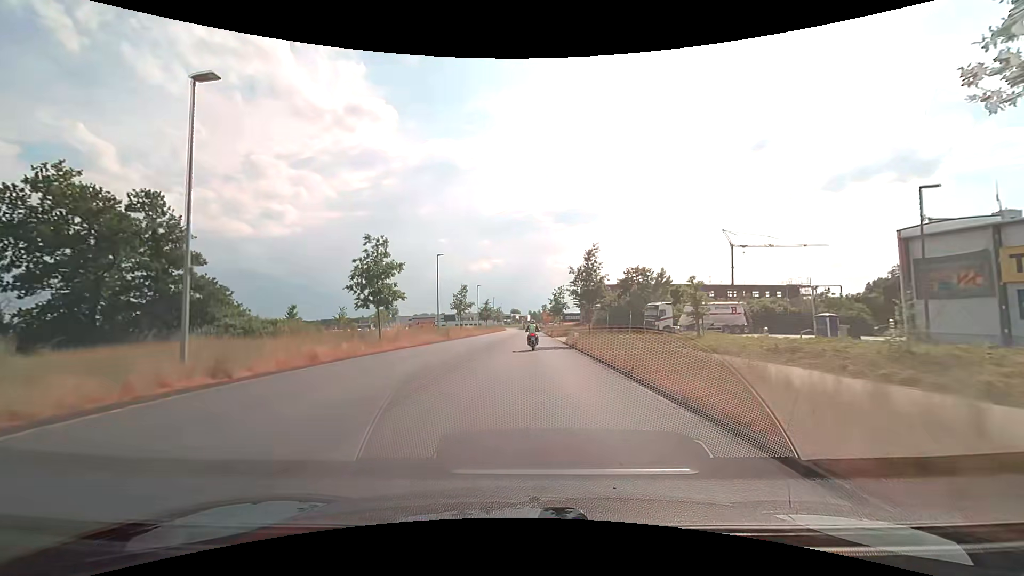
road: secondary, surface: asphalt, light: Day
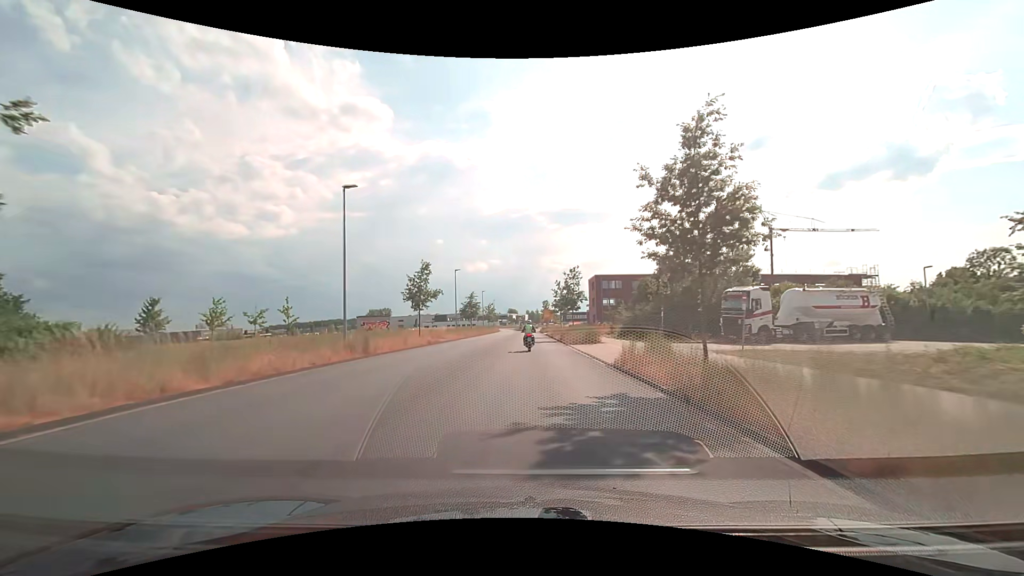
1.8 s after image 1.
(+0.2, +23.2) m; +1°
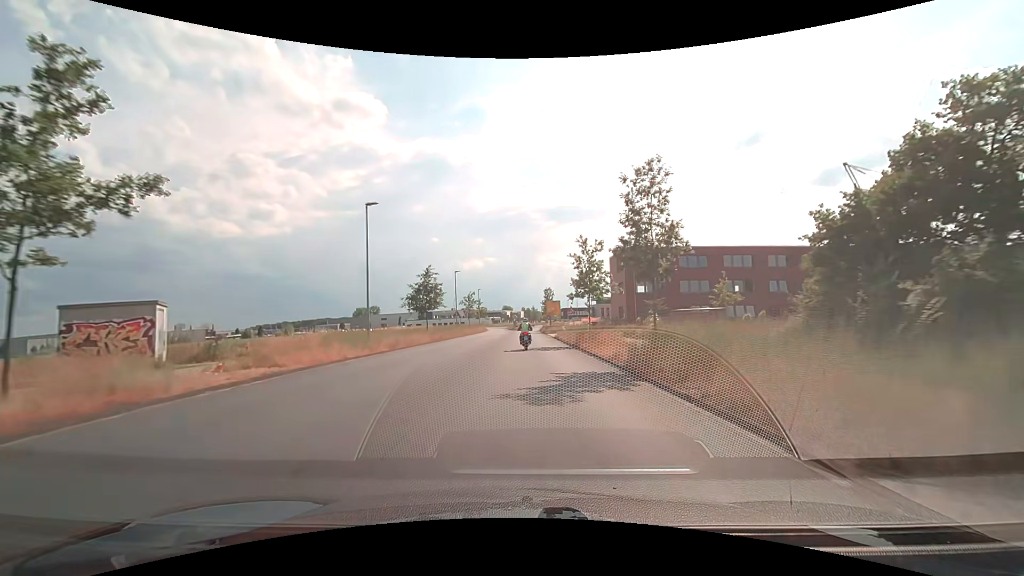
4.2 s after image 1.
(+0.1, +31.3) m; +1°
(0, +10) (0, +20) (0, +30) (0, +40) (0, +50) (0, +60) (0, +70) (0, +80) (+1, +90) (+1, +100) m
